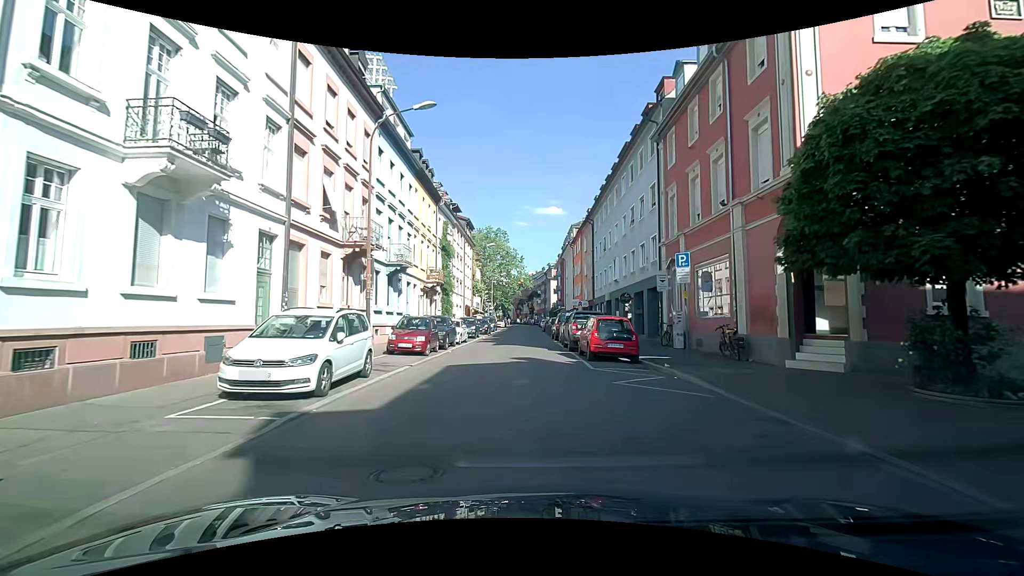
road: residential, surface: asphalt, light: Day
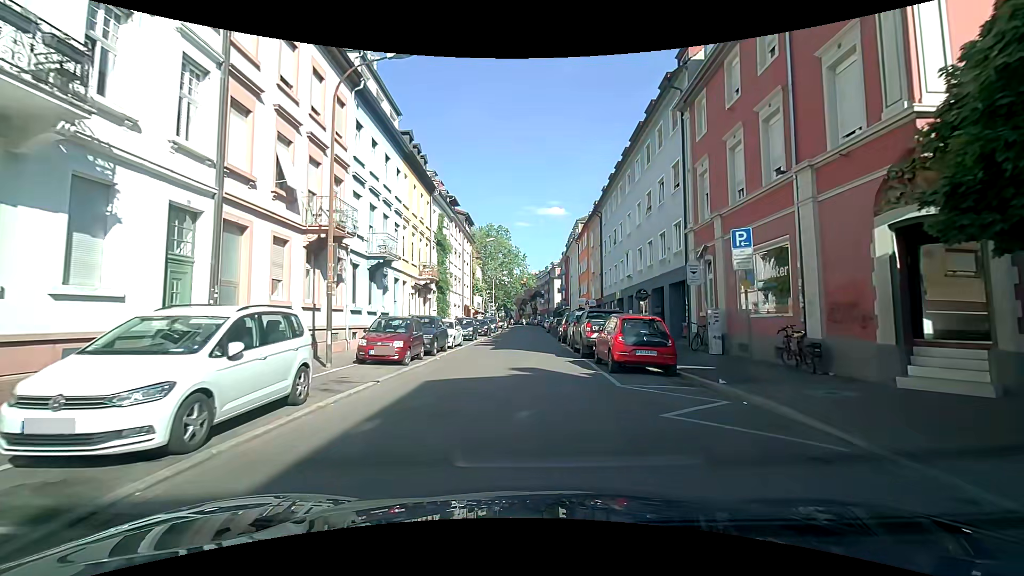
(0.0, +3.8) m; 0°
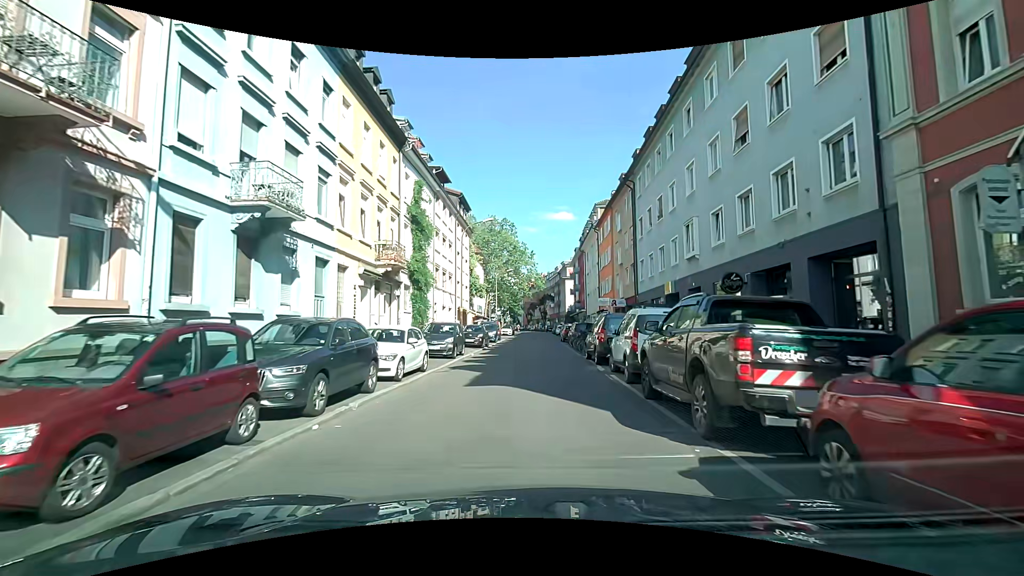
(-0.1, +11.7) m; -2°
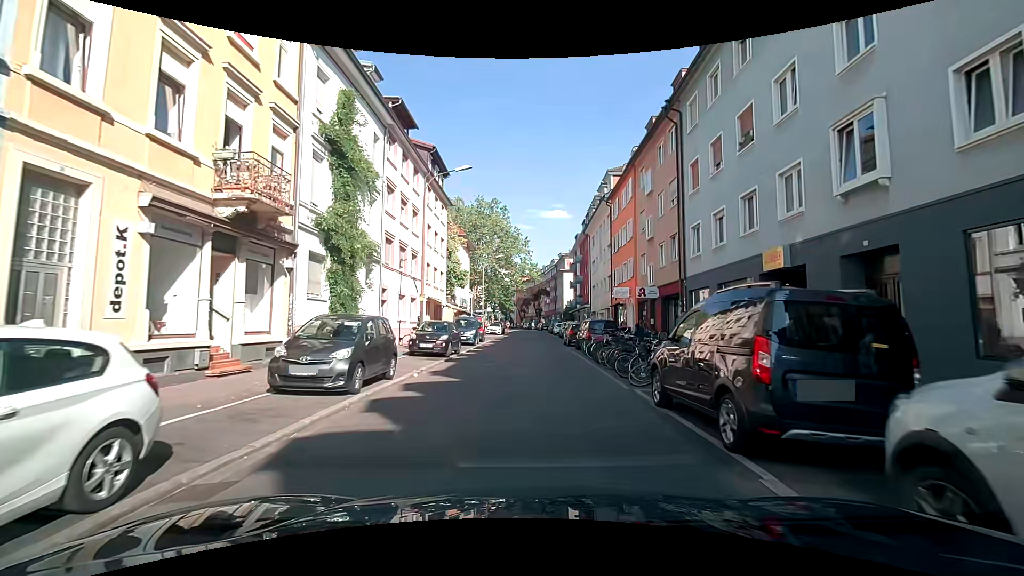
(+0.2, +11.8) m; +2°
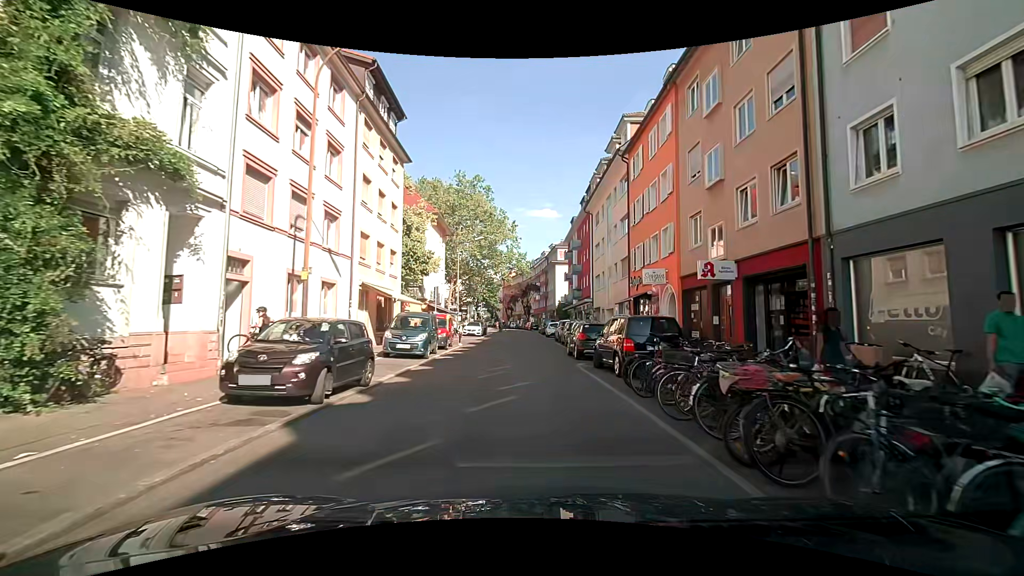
(-0.1, +11.9) m; 0°
